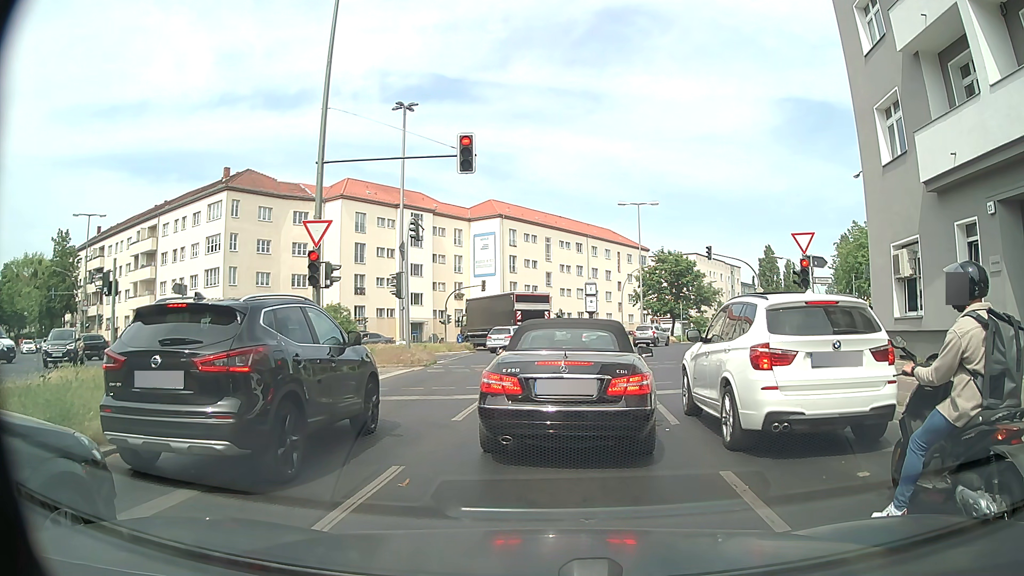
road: secondary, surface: asphalt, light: Day
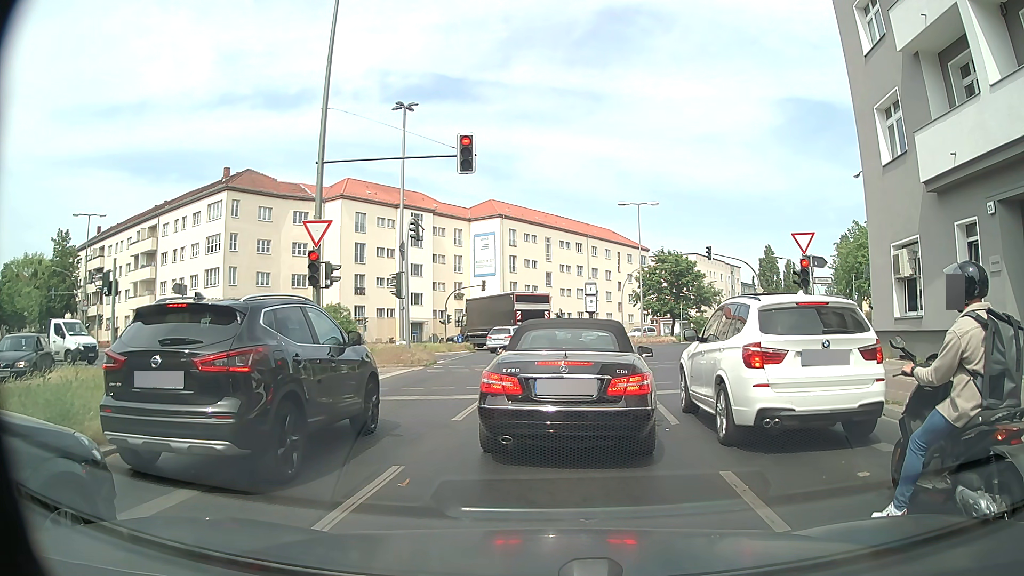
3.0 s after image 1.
(0.0, 0.0) m; 0°
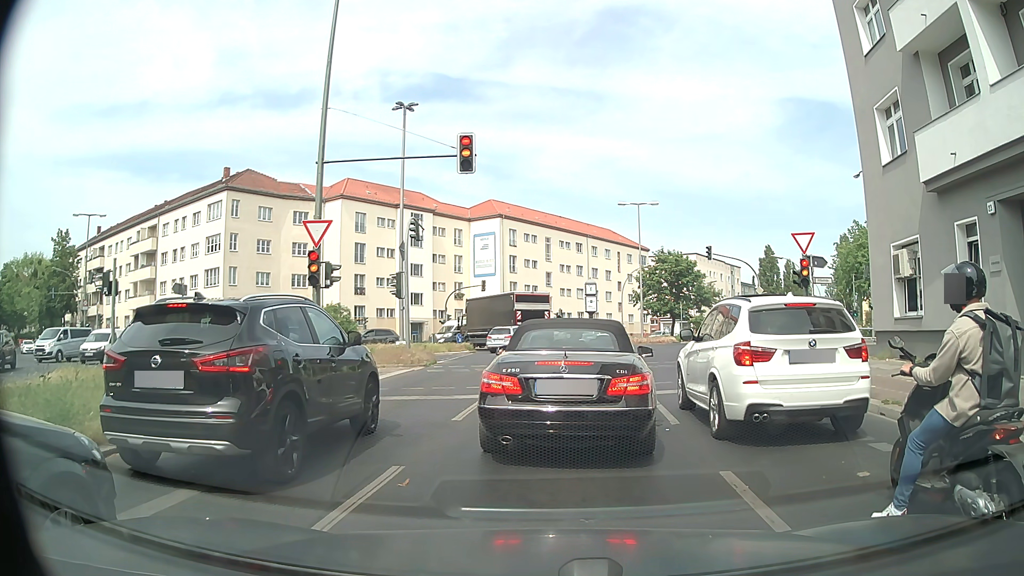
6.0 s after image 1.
(0.0, 0.0) m; 0°
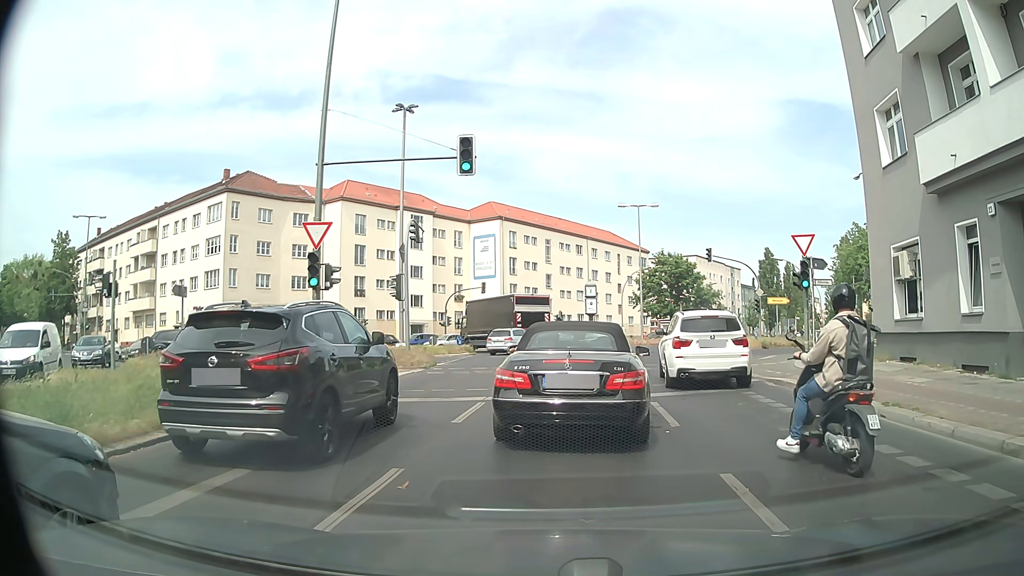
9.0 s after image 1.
(0.0, 0.0) m; 0°
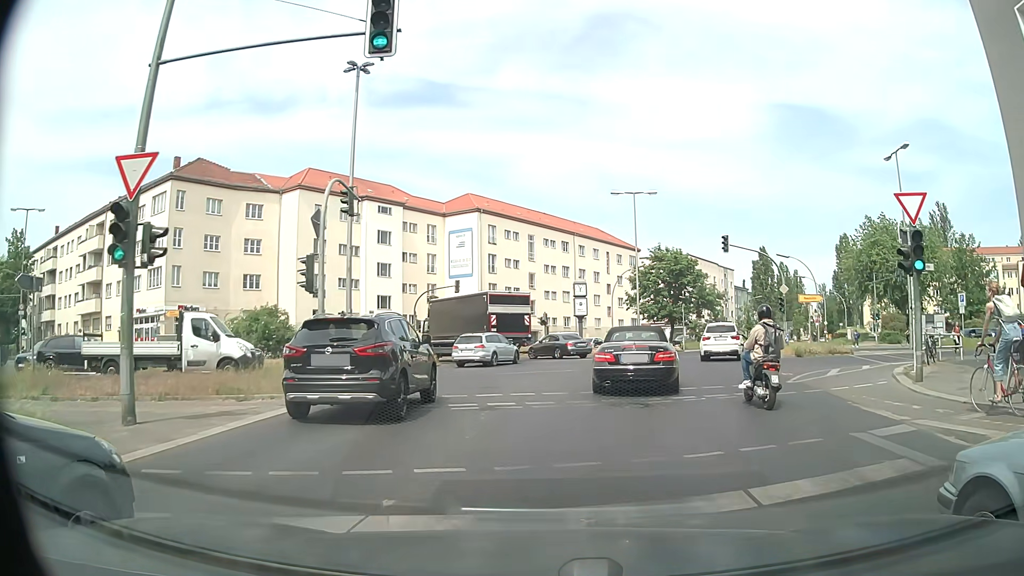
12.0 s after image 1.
(0.0, +8.6) m; 0°
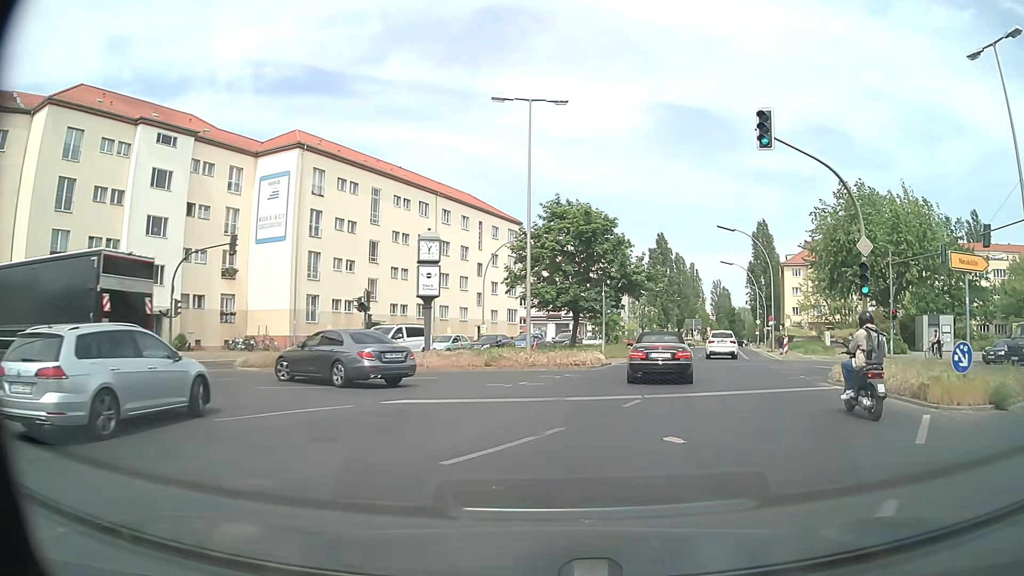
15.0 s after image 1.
(+2.2, +23.0) m; +11°
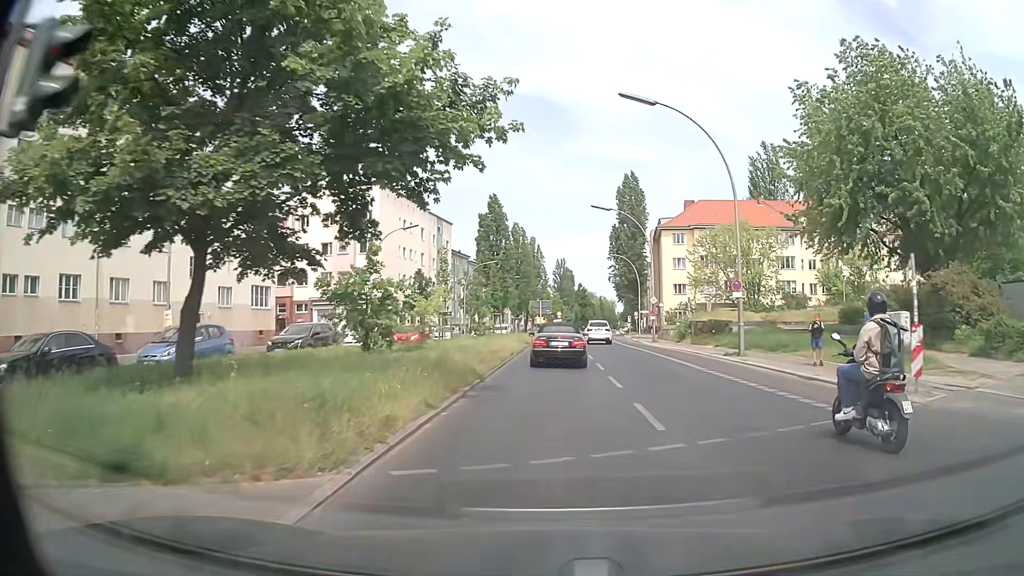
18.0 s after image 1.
(+4.9, +30.5) m; +14°
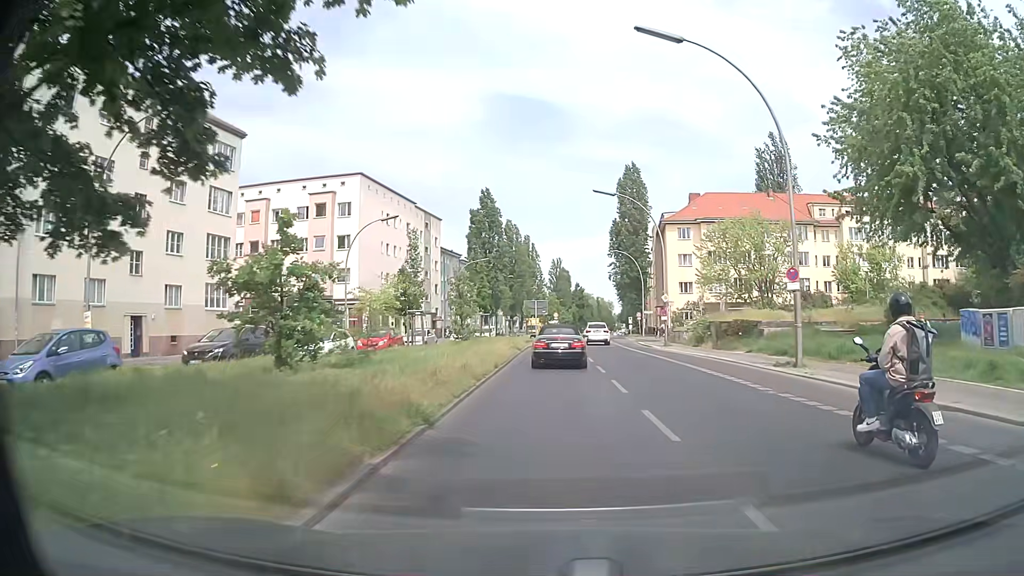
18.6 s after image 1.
(0.0, +6.7) m; 0°
(0, +10) (0, +20) (0, +30) (+1, +40) (+1, +50) (+1, +60) (+2, +70) (+3, +80) (+4, +90) (+5, +100) m
